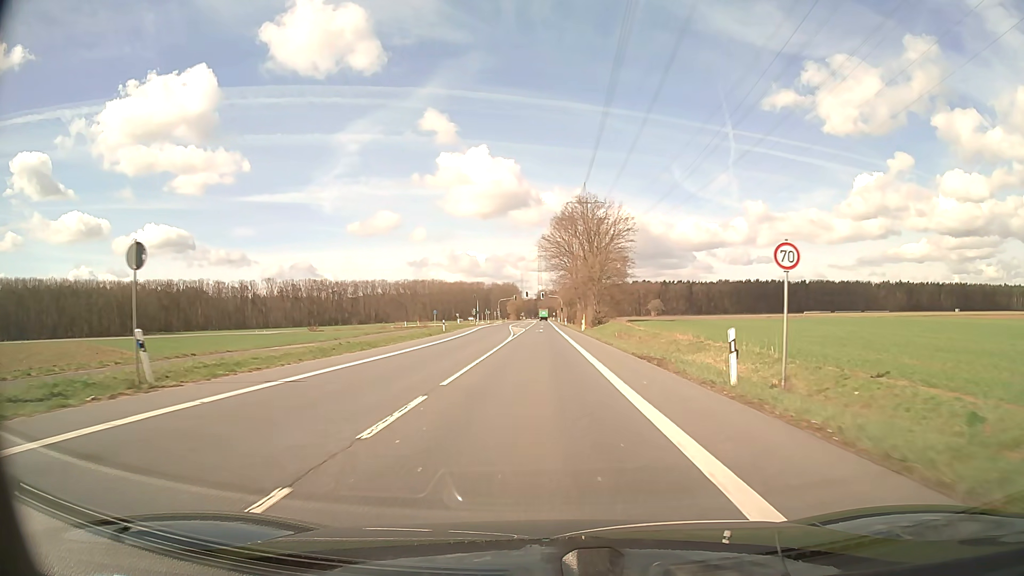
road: secondary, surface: asphalt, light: Day
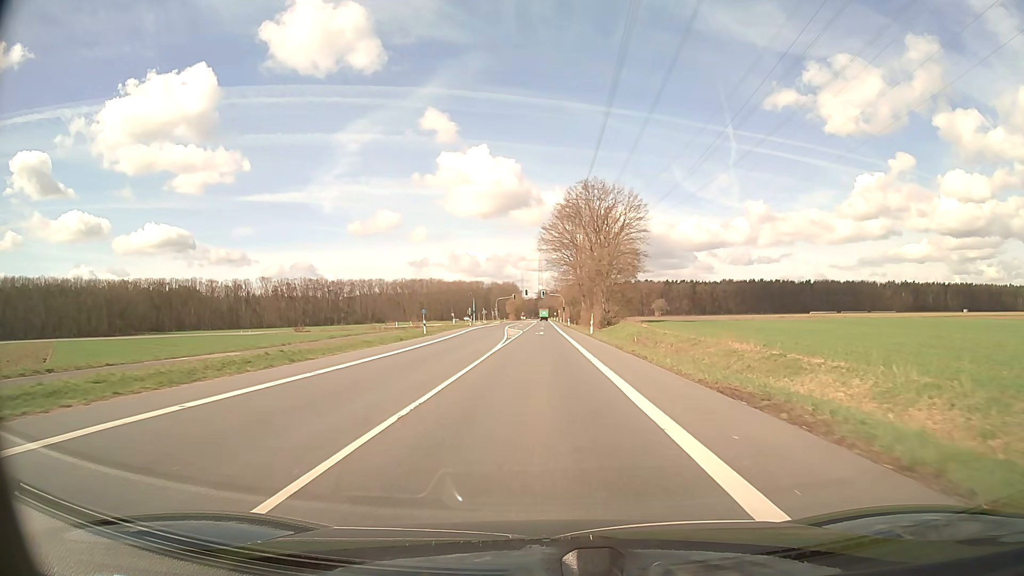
(0.0, +10.6) m; 0°
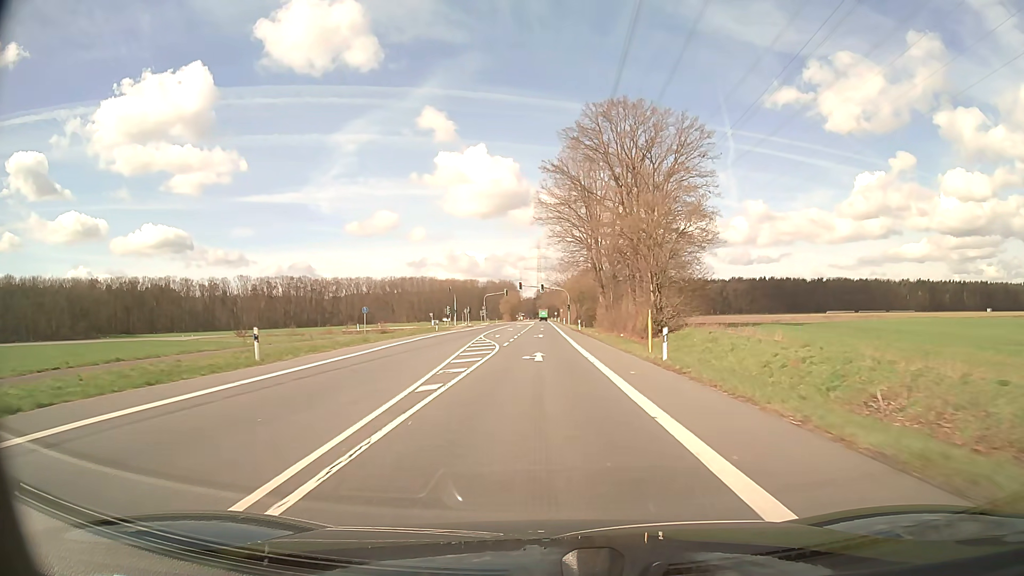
(0.0, +31.7) m; 0°
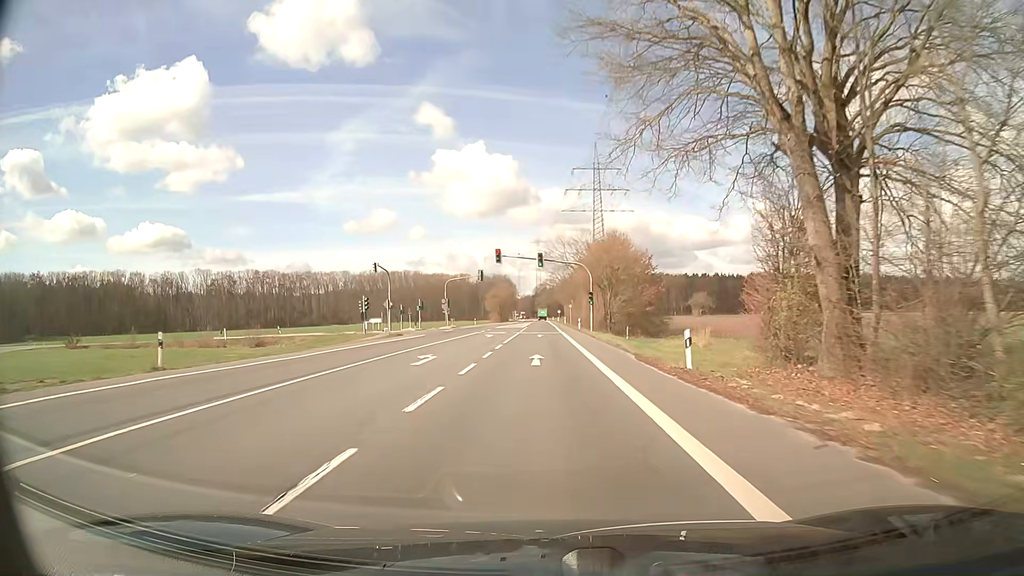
(+0.1, +52.8) m; 0°
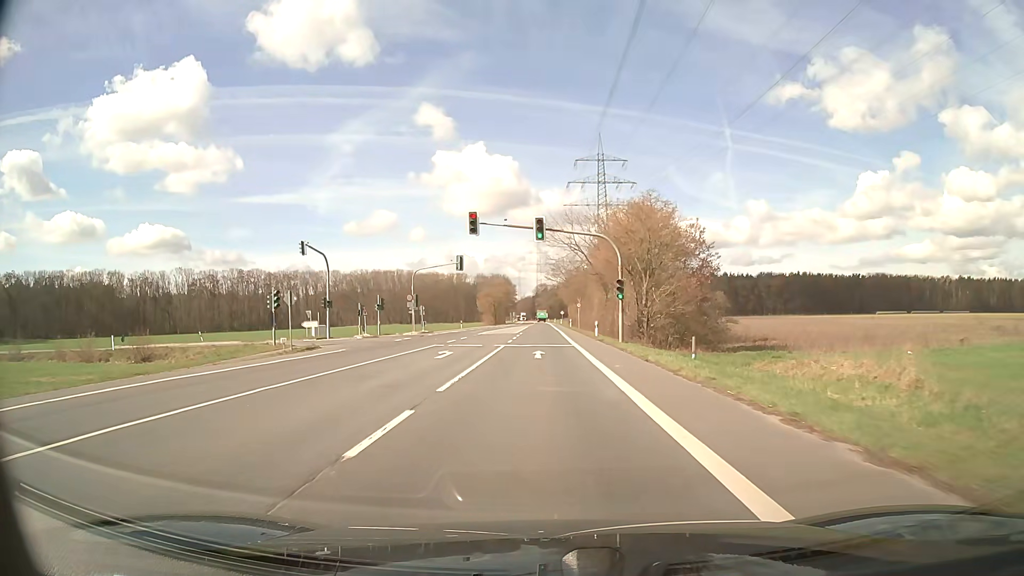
(0.0, +21.1) m; 0°
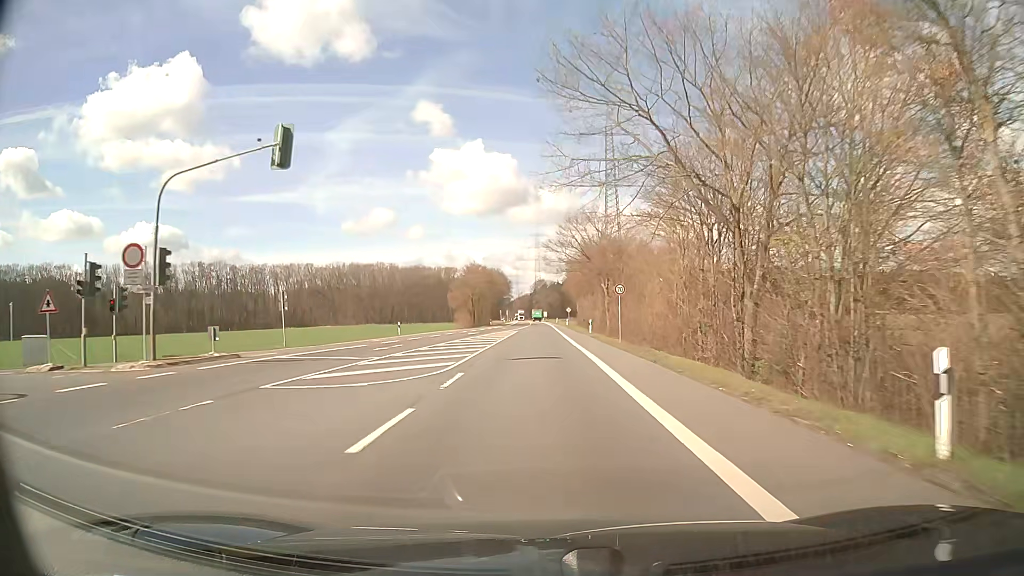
(-0.2, +42.2) m; 0°
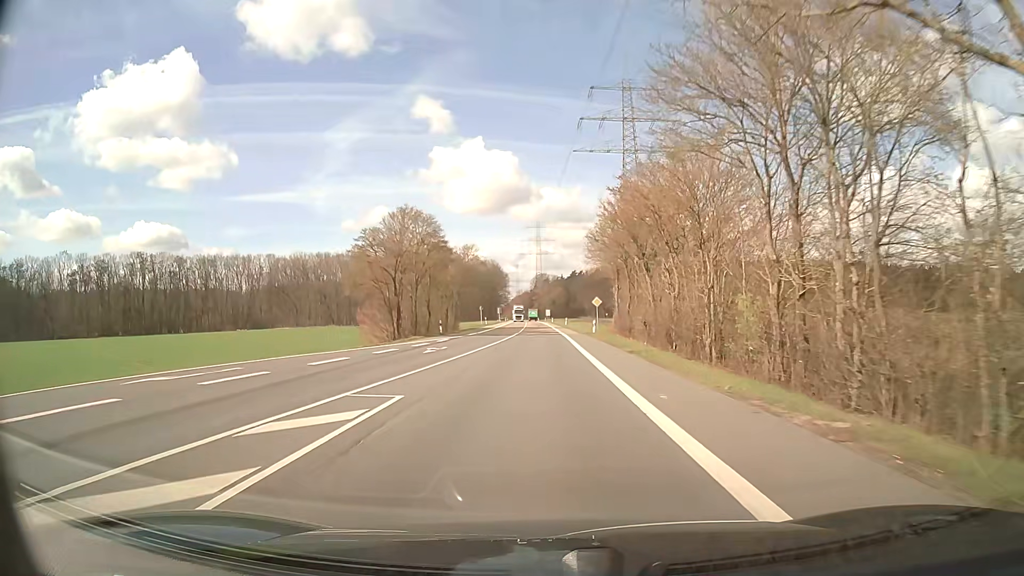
(-0.2, +52.8) m; 0°
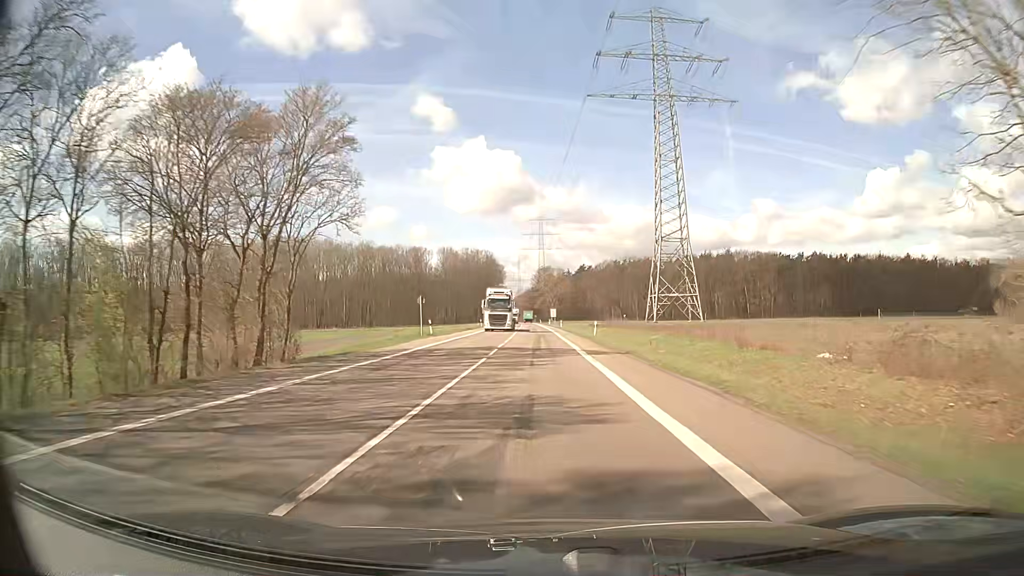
(-0.2, +52.8) m; -1°
(0, +10) (0, +20) (0, +30) (0, +40) (0, +50) (0, +60) (0, +70) (0, +80) (-1, +90) (-1, +100) m
